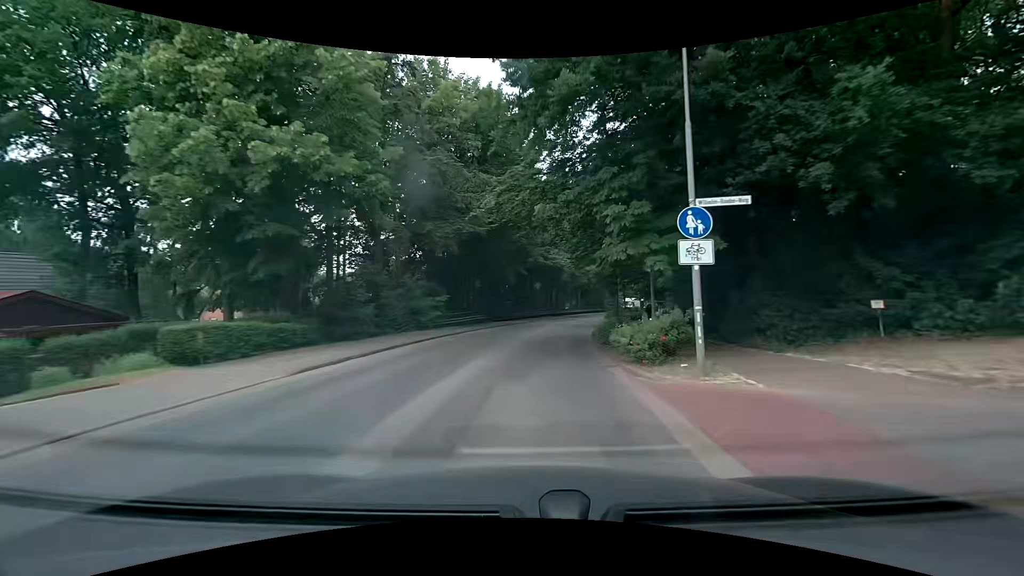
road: tertiary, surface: asphalt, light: Day
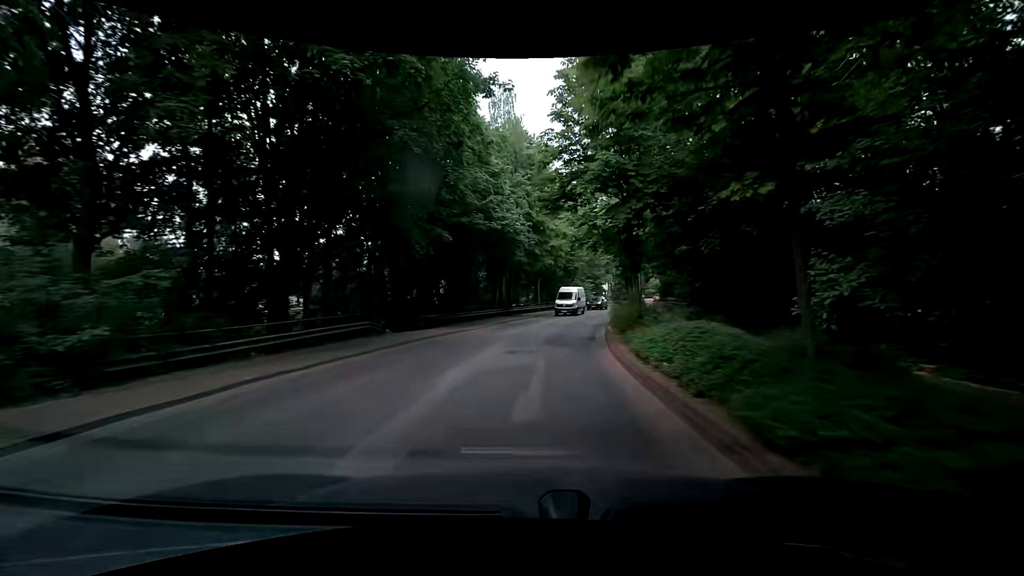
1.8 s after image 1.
(+1.0, +21.7) m; +5°
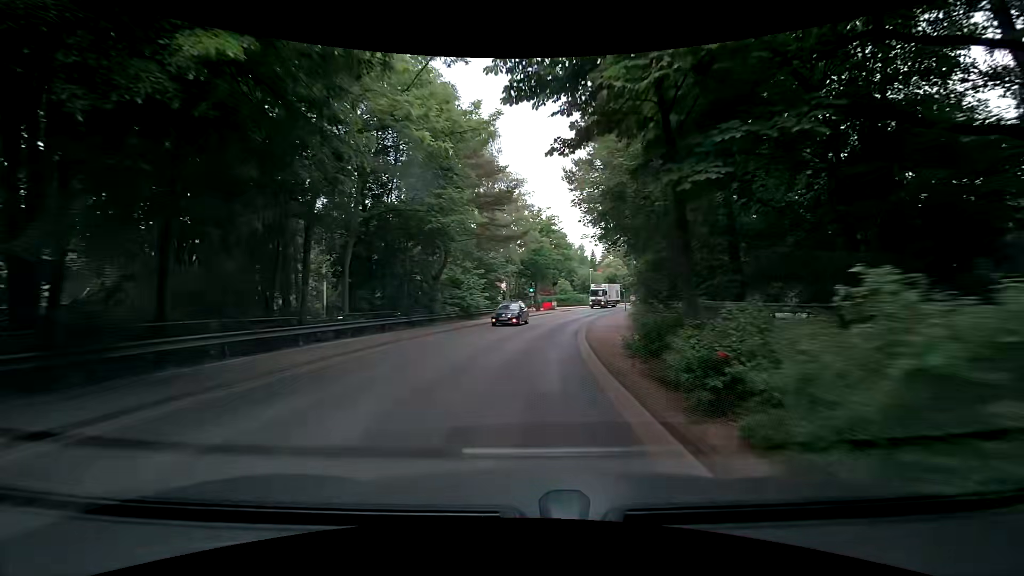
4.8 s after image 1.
(+4.4, +35.5) m; +13°
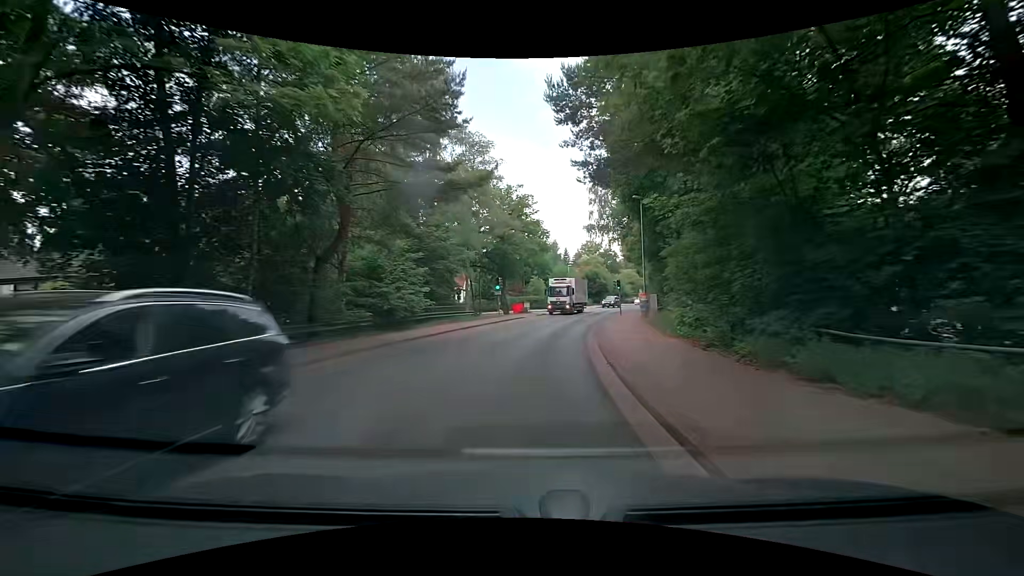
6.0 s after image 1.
(+0.6, +14.2) m; +4°
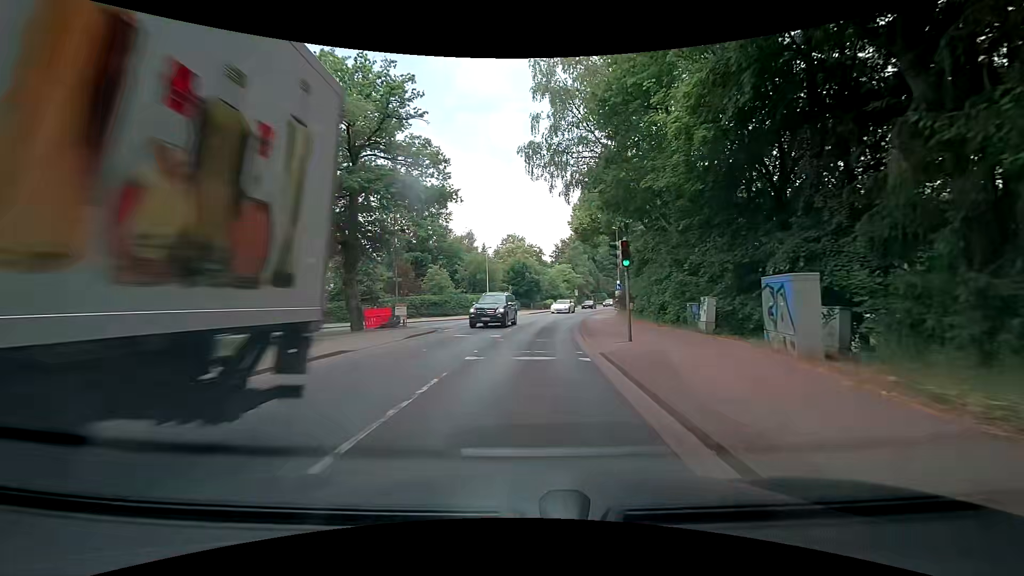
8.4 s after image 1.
(+2.0, +28.7) m; +9°
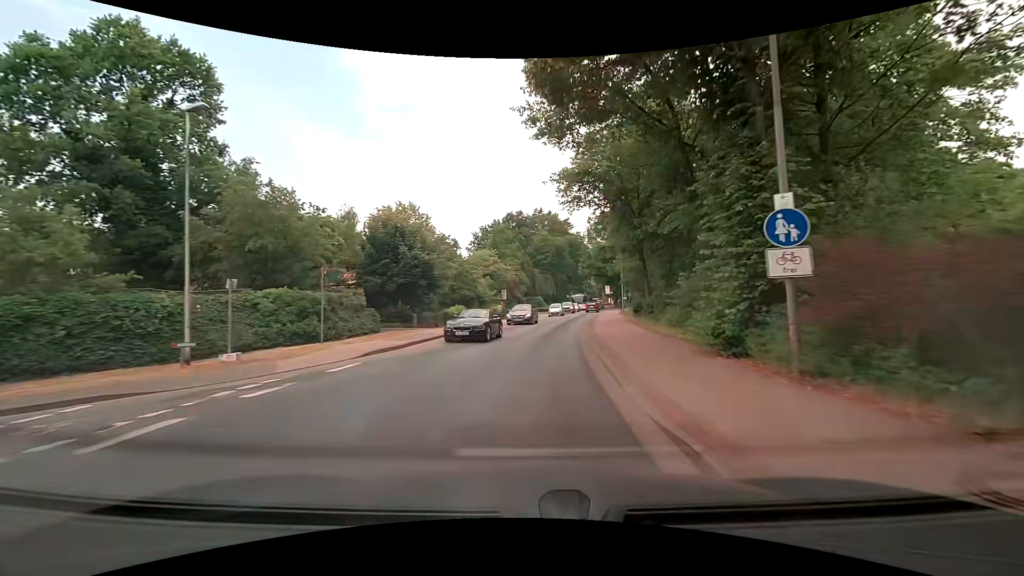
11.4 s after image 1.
(+2.0, +35.8) m; +8°
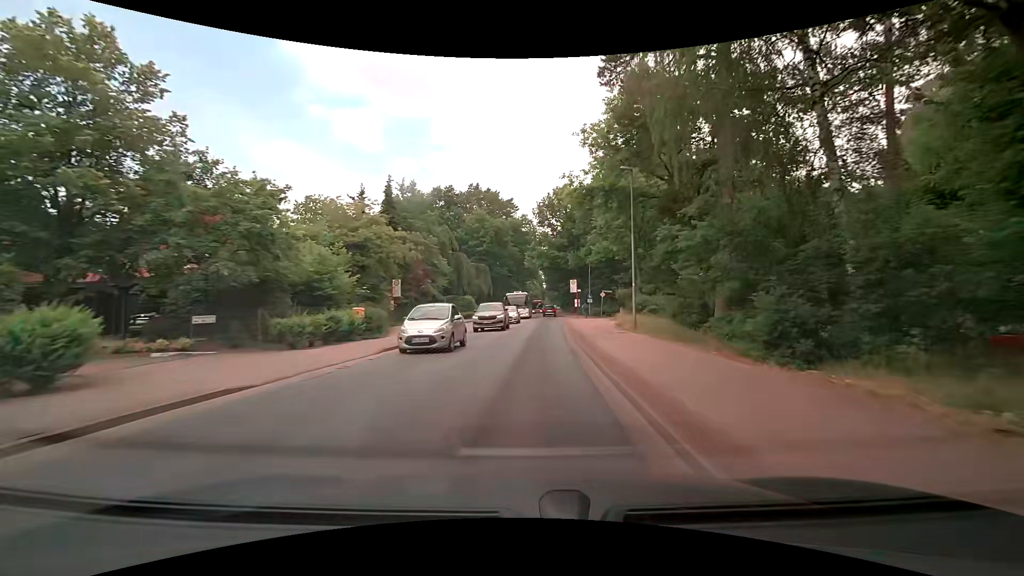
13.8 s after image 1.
(+2.0, +27.8) m; +8°
